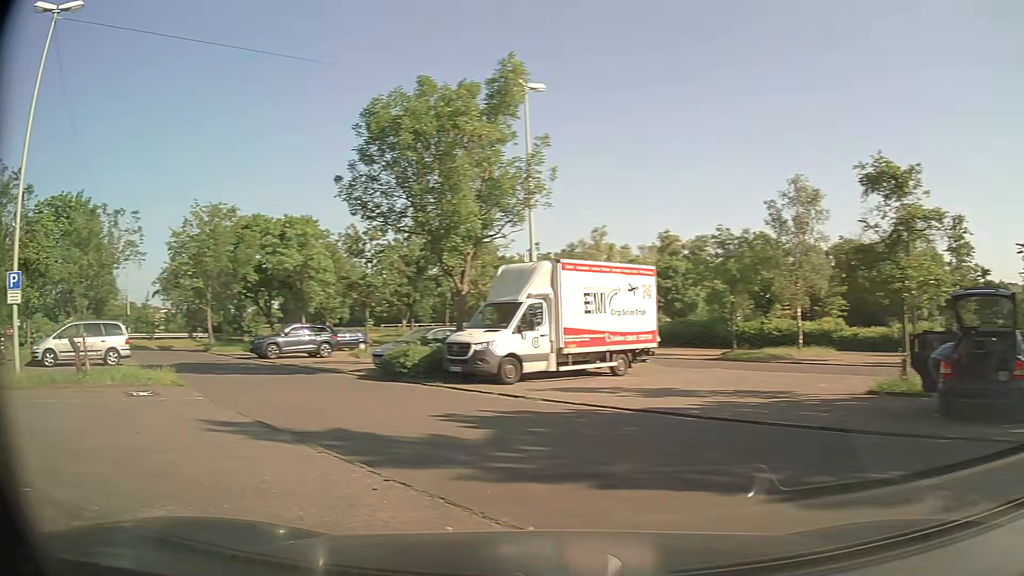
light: Day
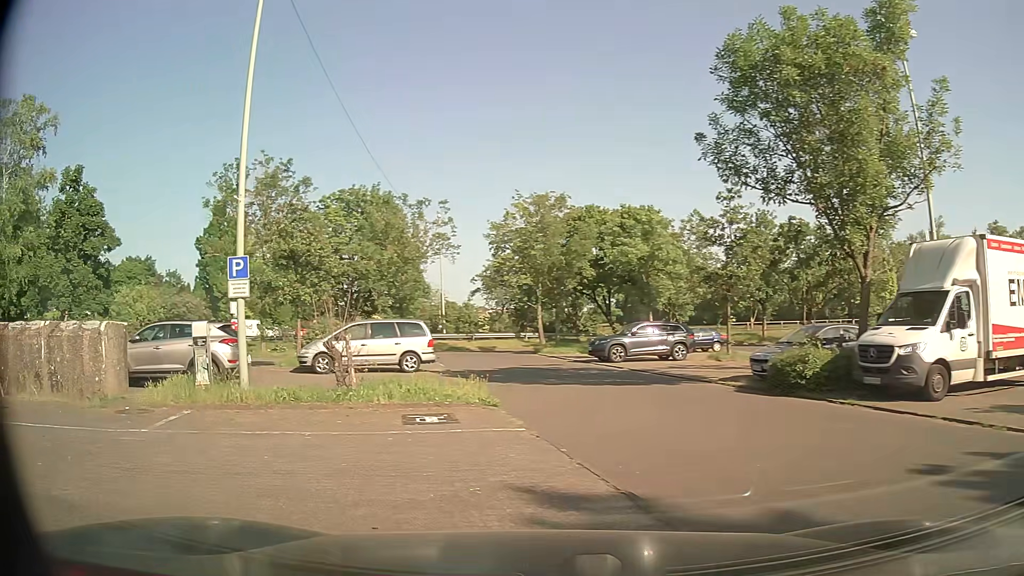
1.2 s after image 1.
(-1.2, +4.4) m; -29°
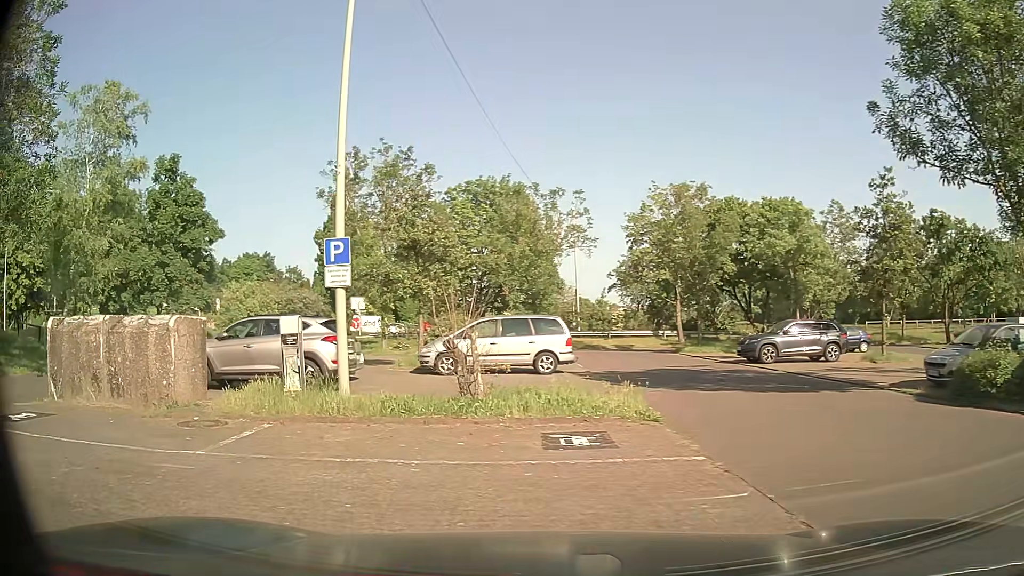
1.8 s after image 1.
(-0.2, +2.2) m; -10°
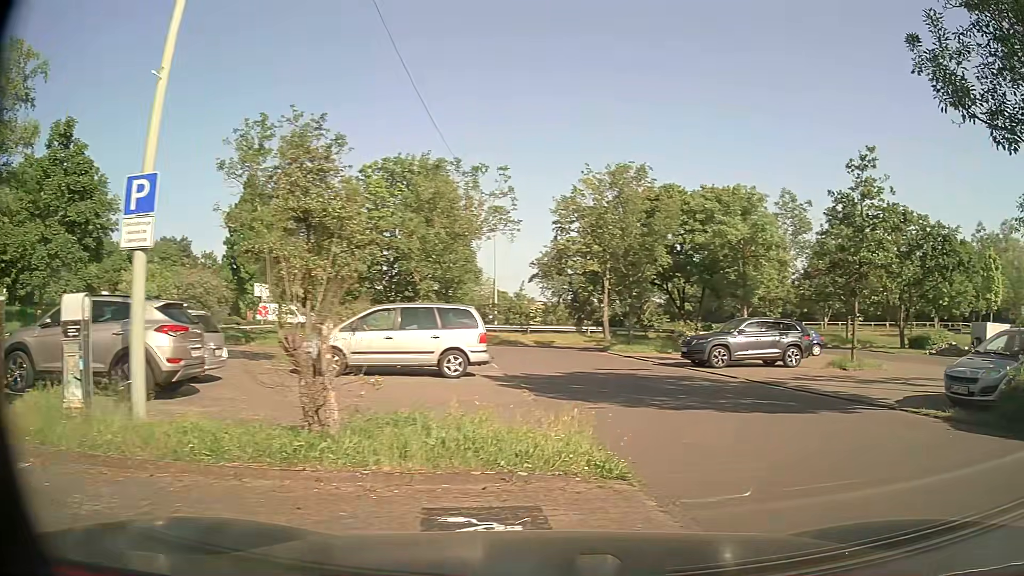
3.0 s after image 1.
(-0.1, +3.9) m; +8°
